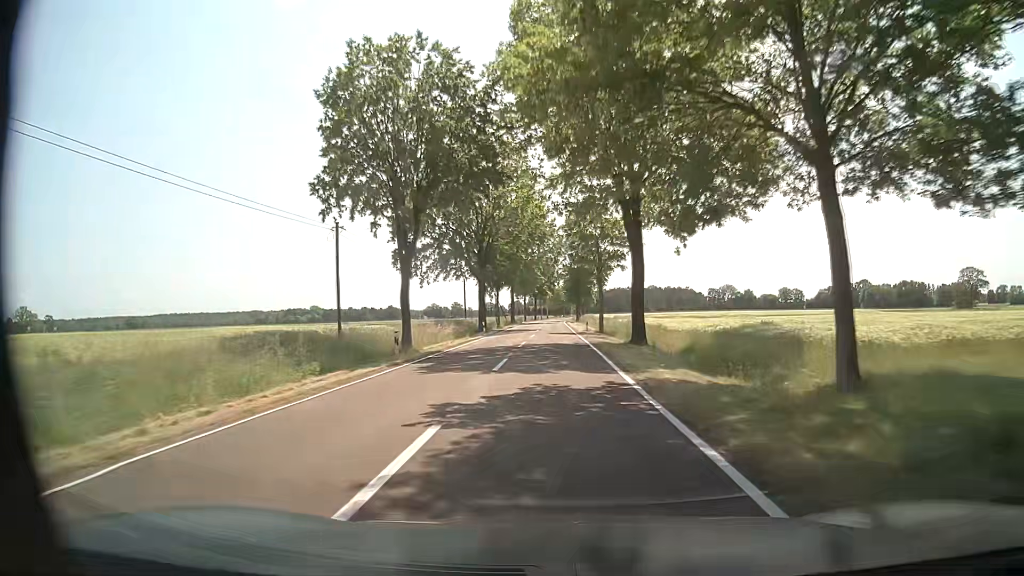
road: tertiary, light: Day
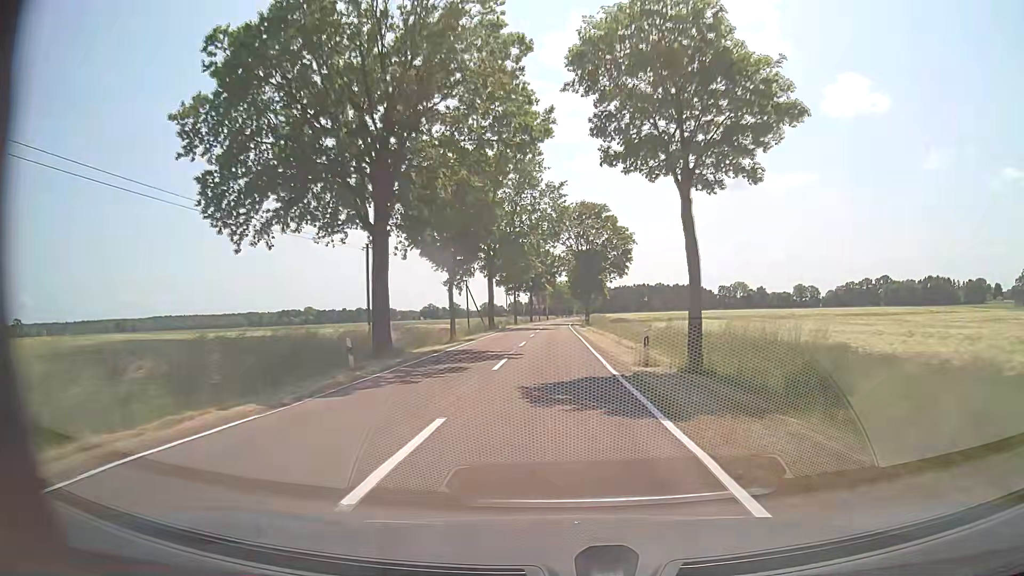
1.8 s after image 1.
(+0.1, +34.9) m; 0°
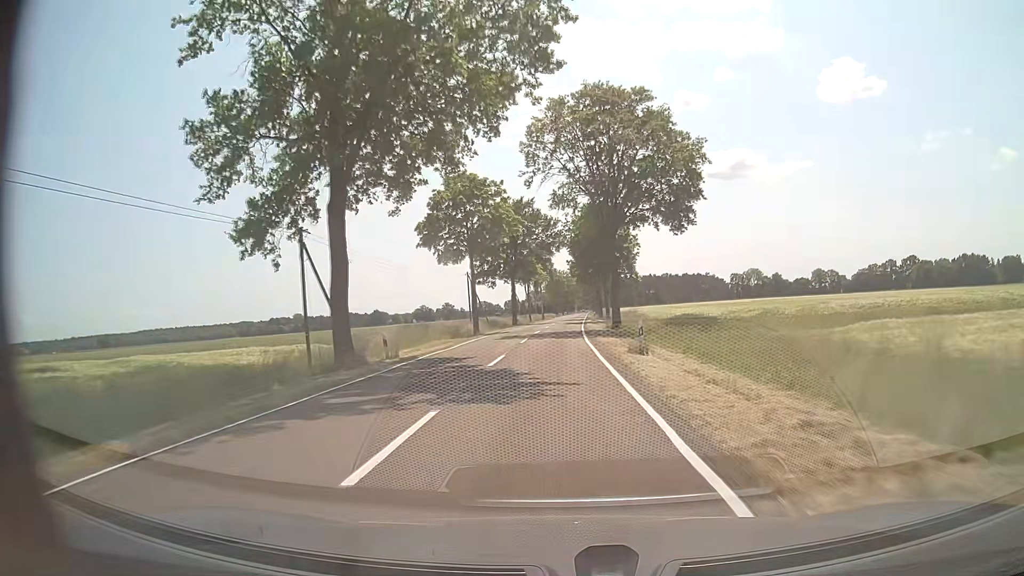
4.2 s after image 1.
(+0.5, +46.6) m; +1°
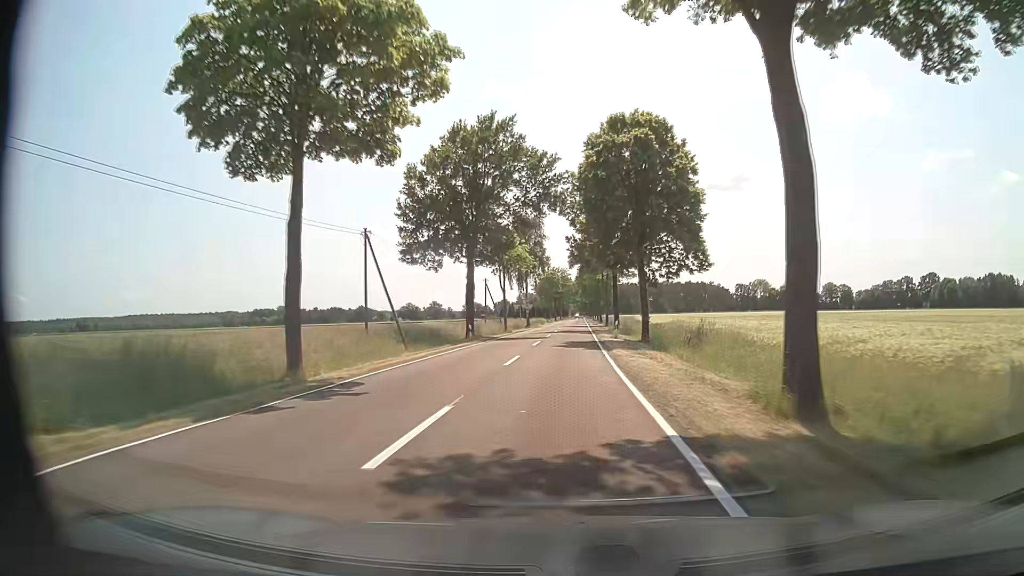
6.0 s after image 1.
(-0.2, +34.9) m; 0°
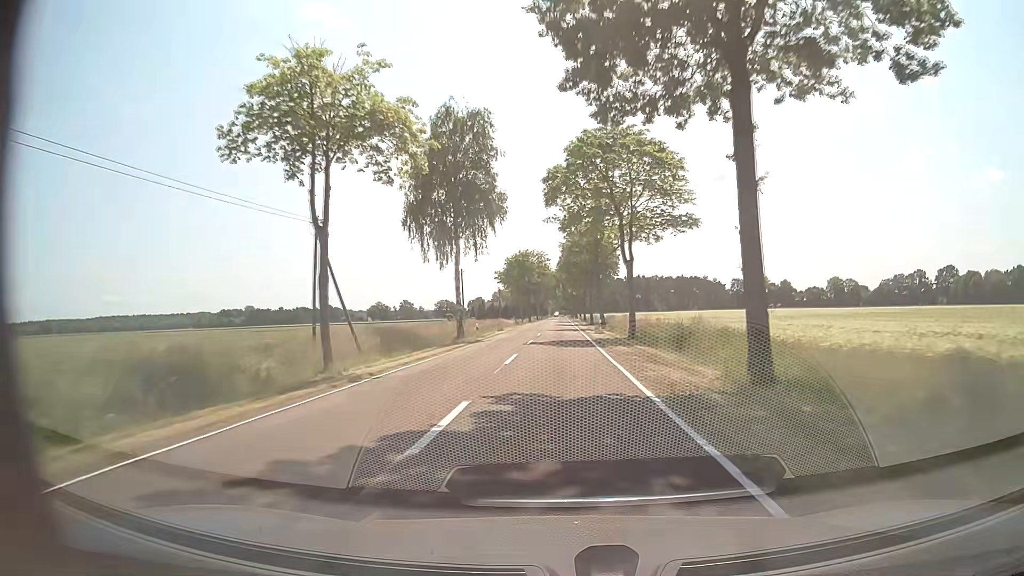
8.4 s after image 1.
(+1.2, +46.5) m; +2°
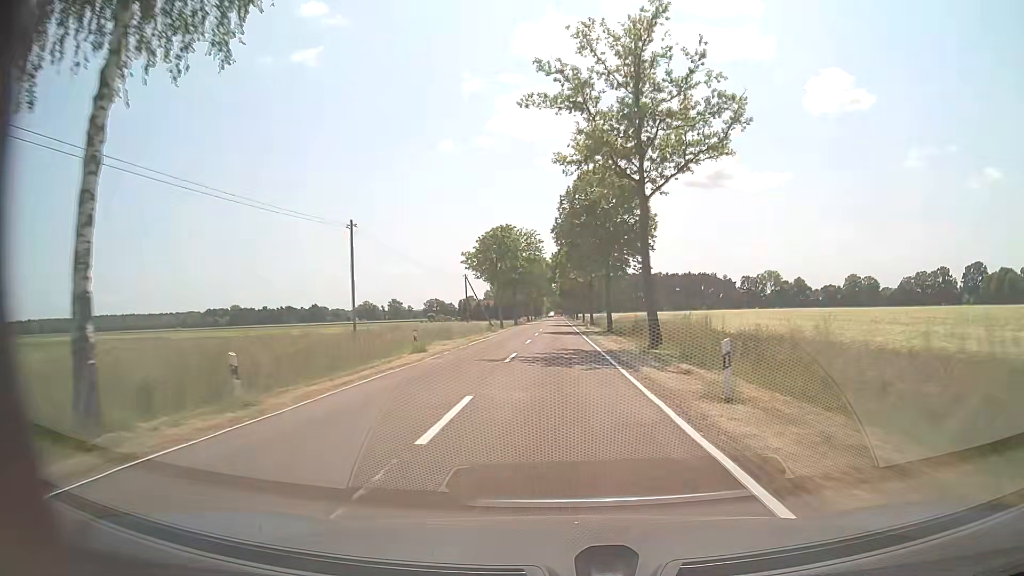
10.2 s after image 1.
(+0.1, +34.9) m; 0°
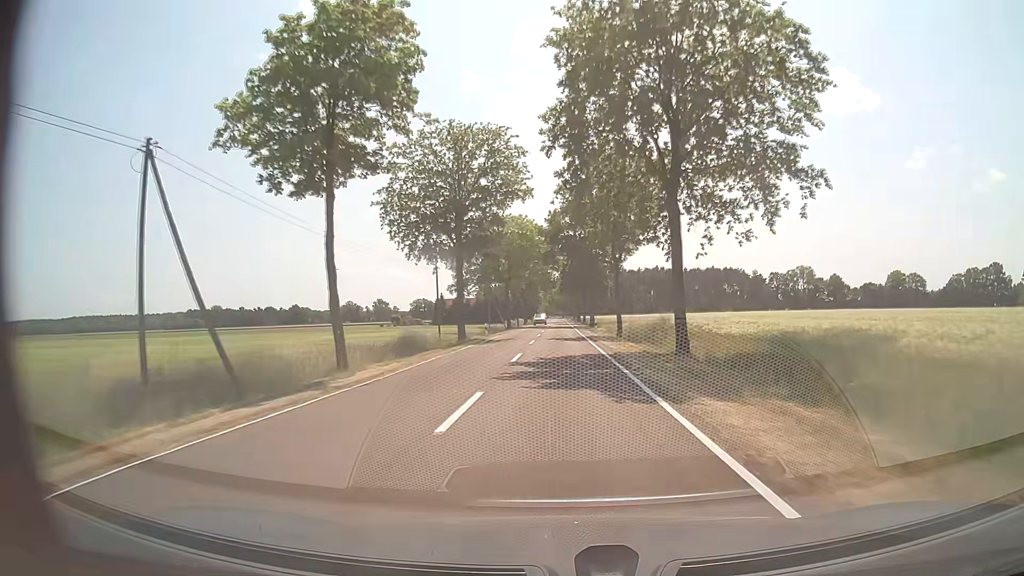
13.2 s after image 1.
(+0.1, +58.4) m; 0°
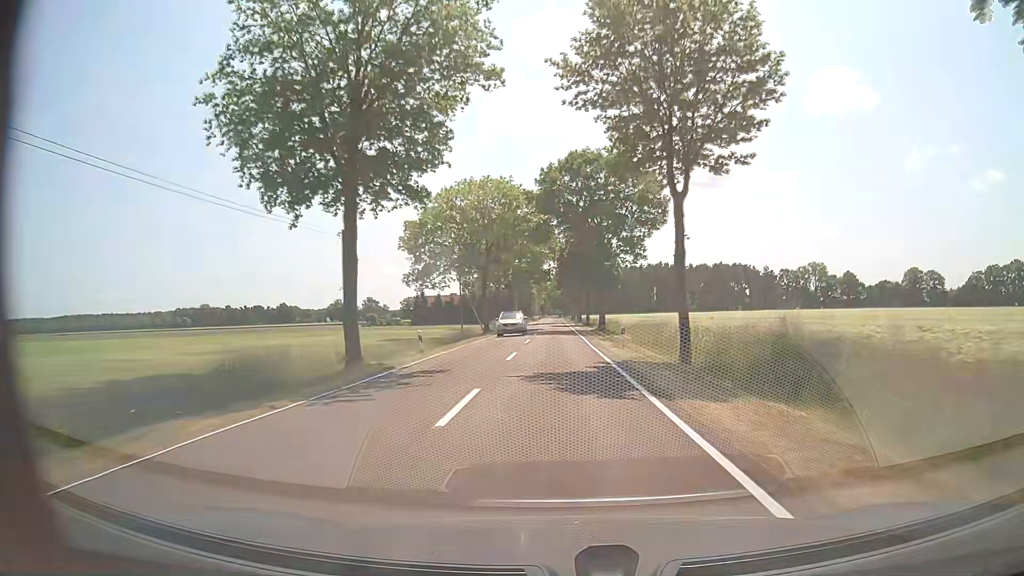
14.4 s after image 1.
(+0.1, +23.3) m; 0°
(0, +10) (0, +20) (0, +30) (0, +40) (0, +50) (0, +60) (0, +70) (0, +80) (0, +90) (0, +100) m
